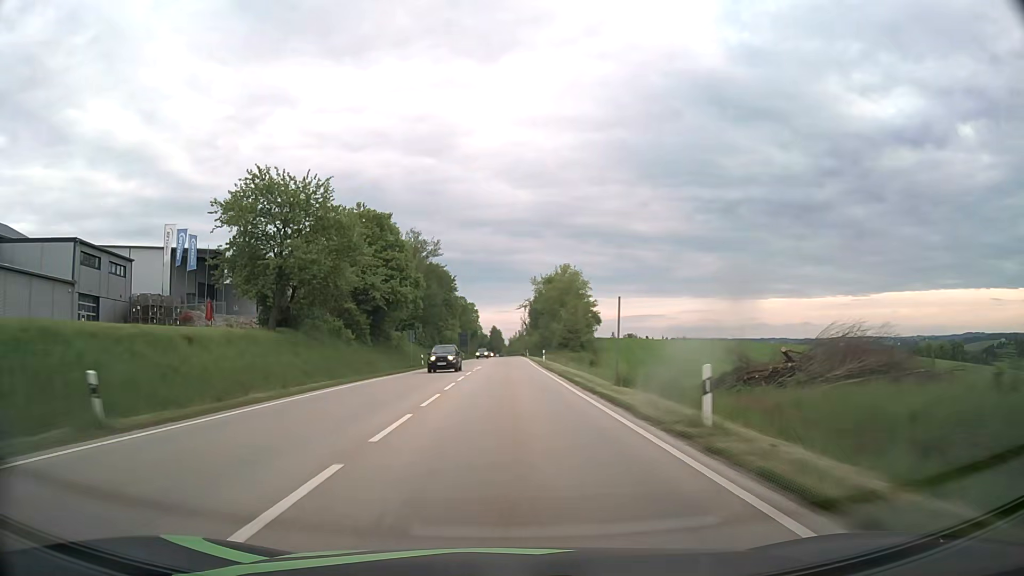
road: primary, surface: asphalt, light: Day
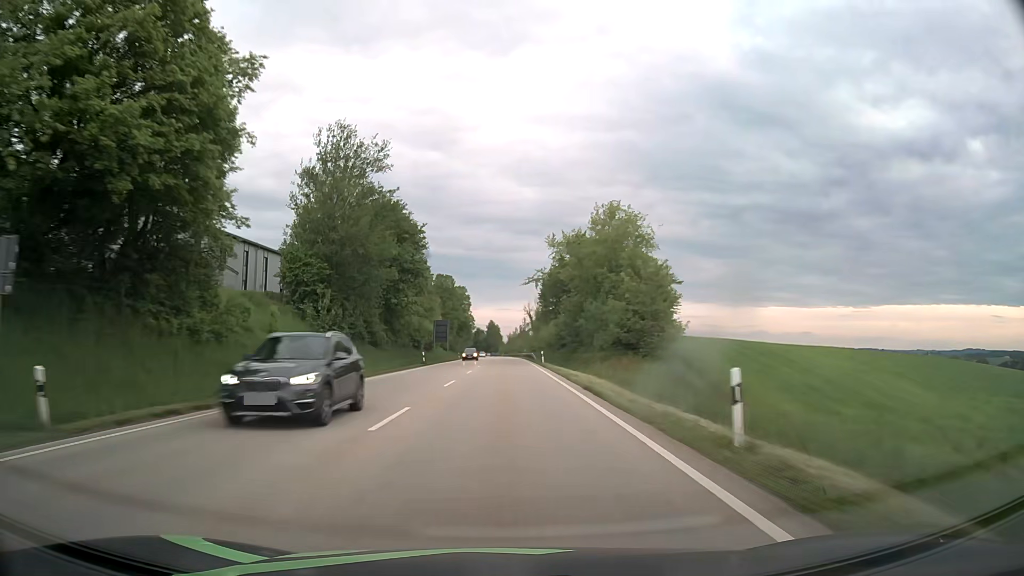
(+0.3, +47.6) m; 0°
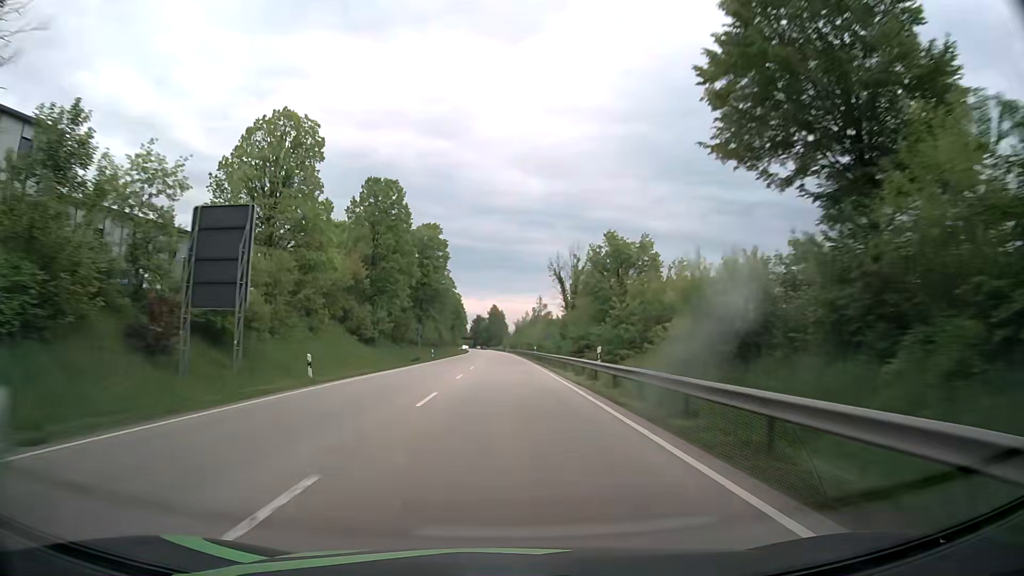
(0.0, +79.3) m; -1°
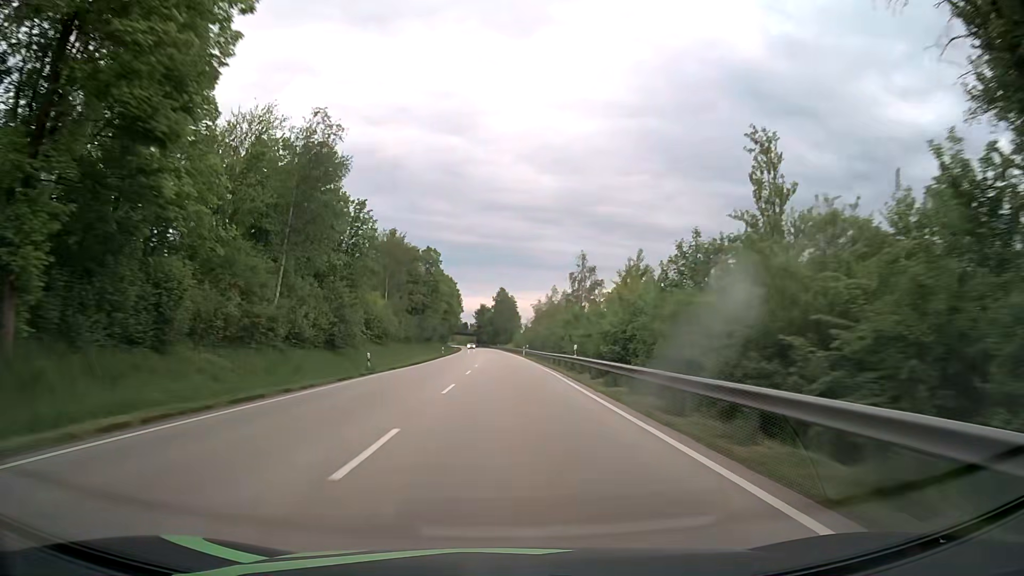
(-0.2, +79.4) m; 0°
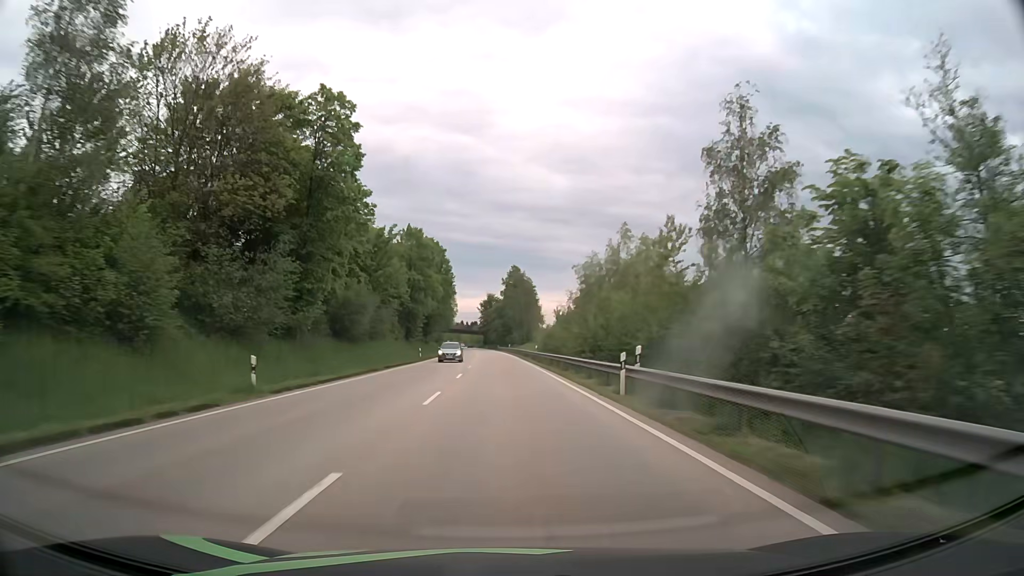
(-0.7, +63.4) m; -1°
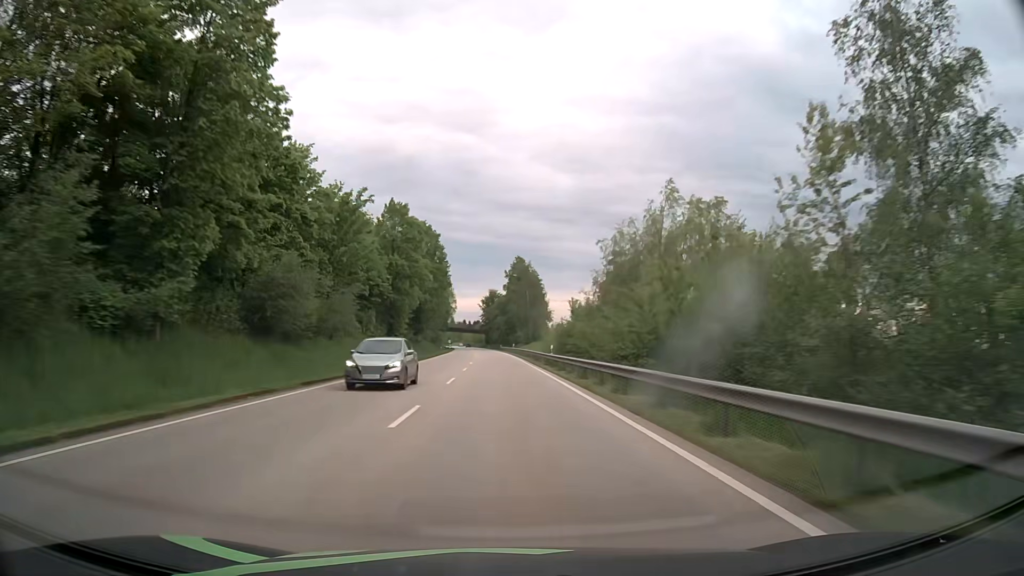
(0.0, +15.8) m; 0°
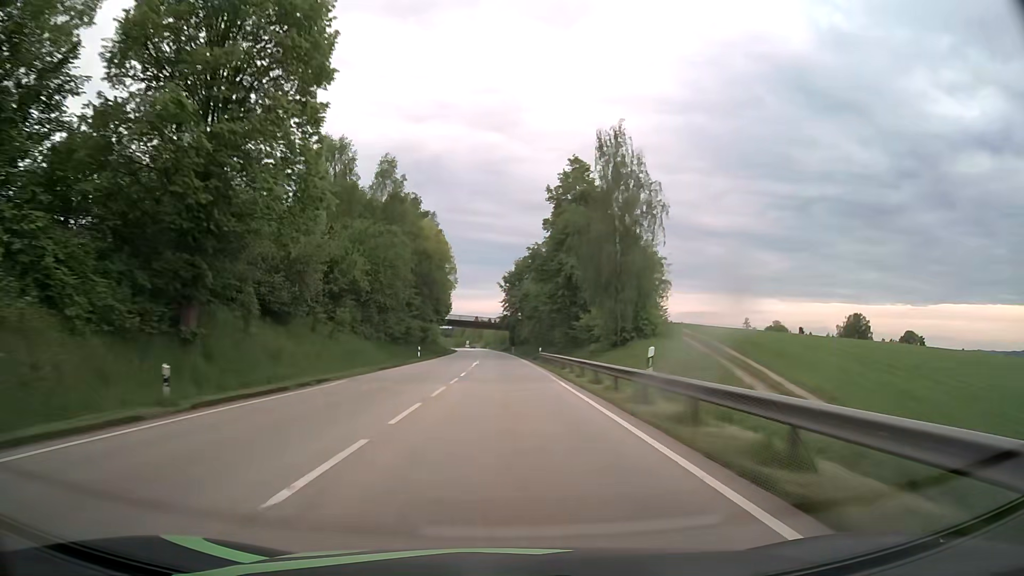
(-1.3, +79.0) m; -2°
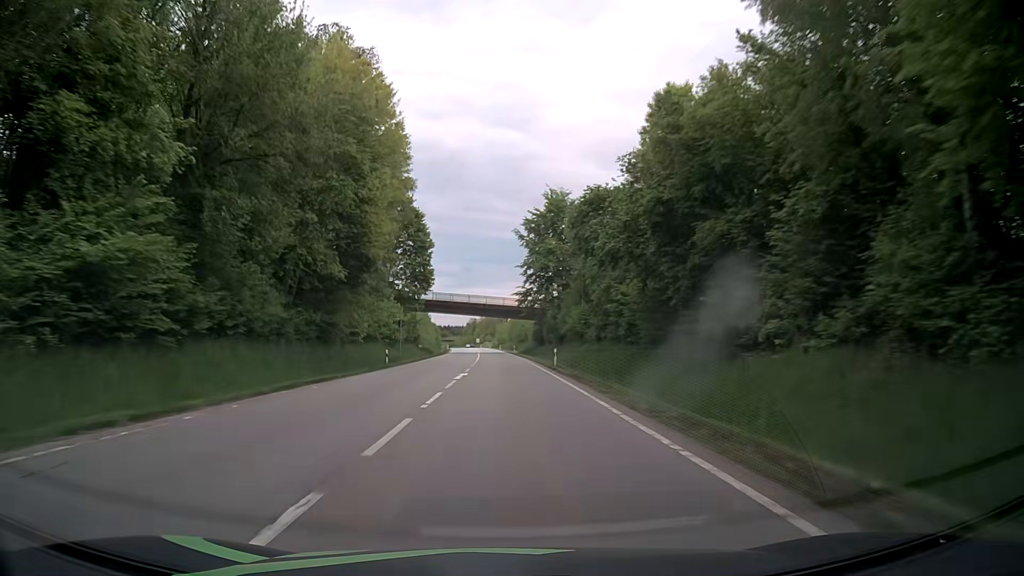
(-0.7, +63.2) m; -2°
(0, +10) (0, +20) (0, +30) (0, +40) (0, +50) (-1, +60) (-1, +70) (-1, +80) (-1, +90) (-2, +100) m
